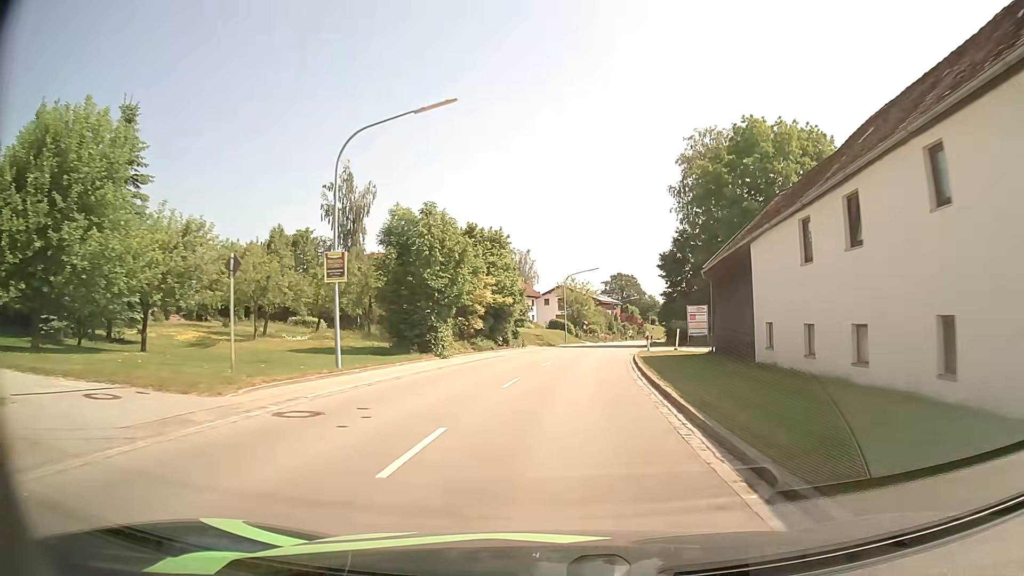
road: secondary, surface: asphalt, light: Day
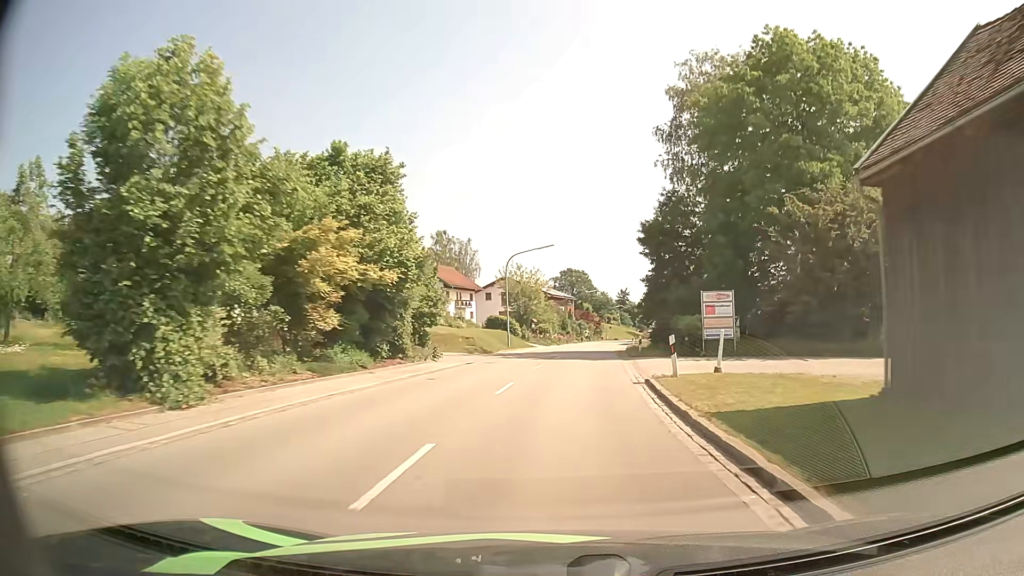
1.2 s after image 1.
(+0.7, +18.8) m; +4°
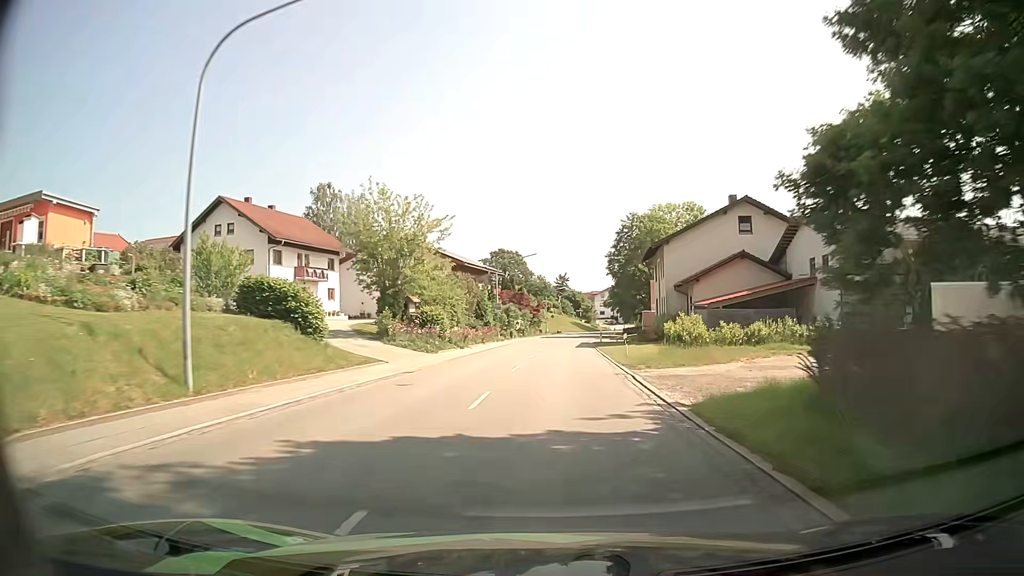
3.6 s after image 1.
(+2.2, +38.9) m; +5°
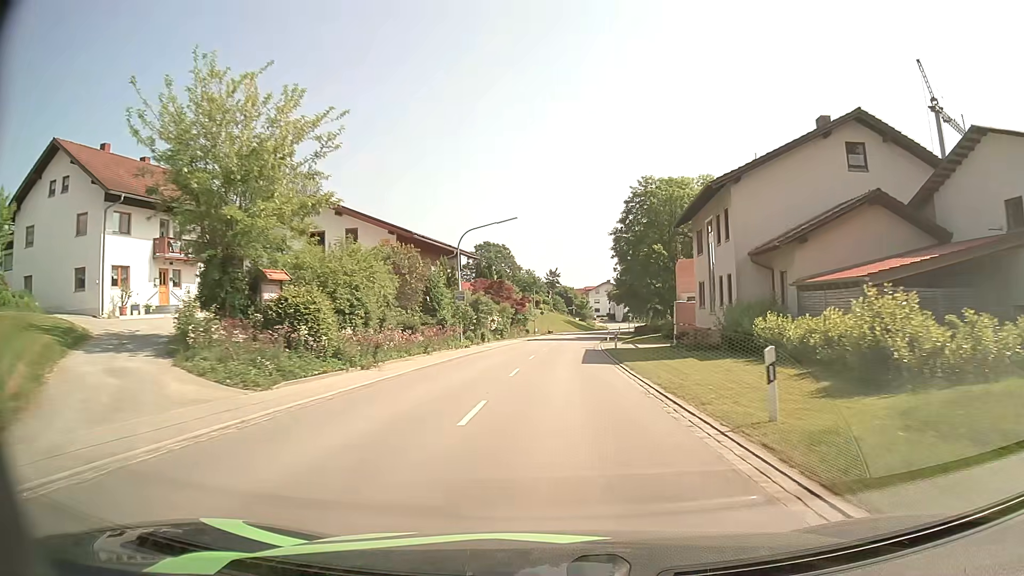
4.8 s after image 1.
(+0.2, +19.6) m; +1°
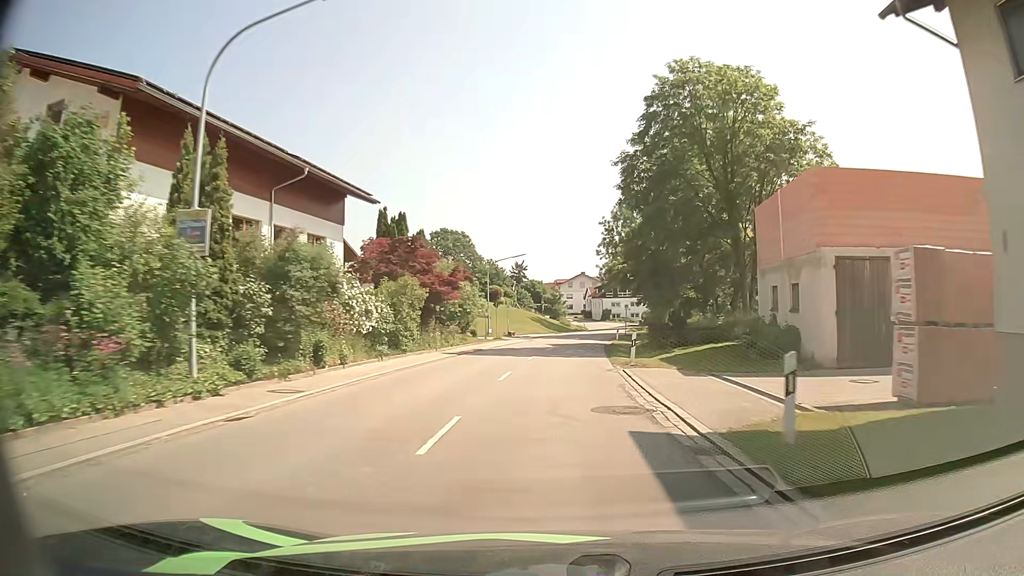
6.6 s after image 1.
(+0.6, +29.3) m; +3°
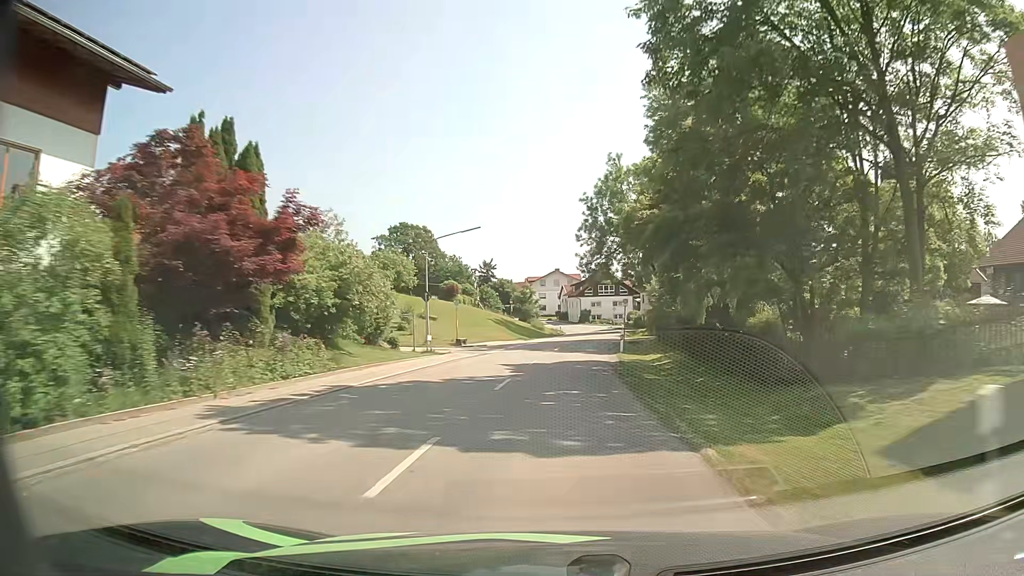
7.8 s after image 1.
(+0.4, +19.5) m; +2°
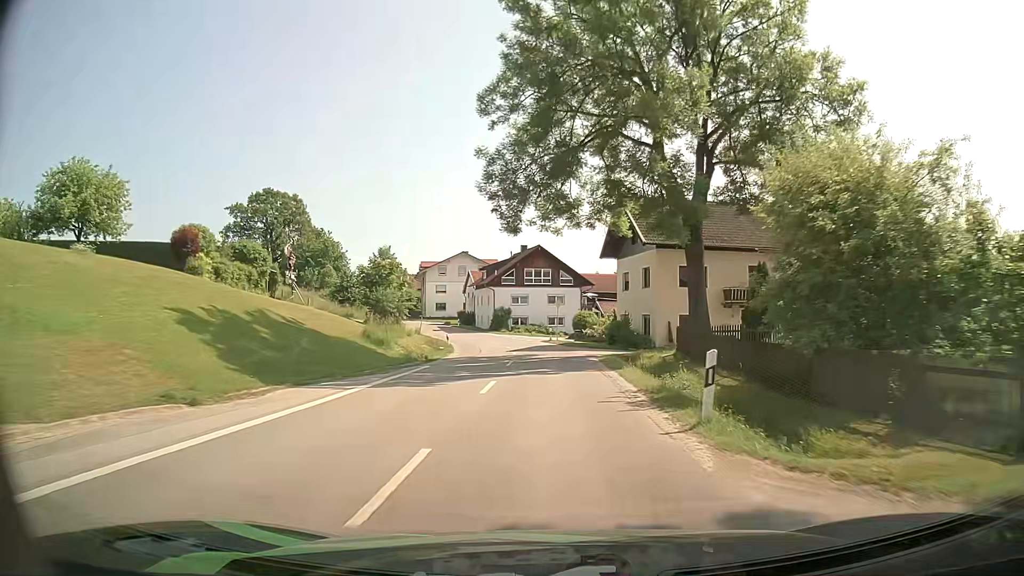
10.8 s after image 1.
(+2.8, +48.9) m; +6°
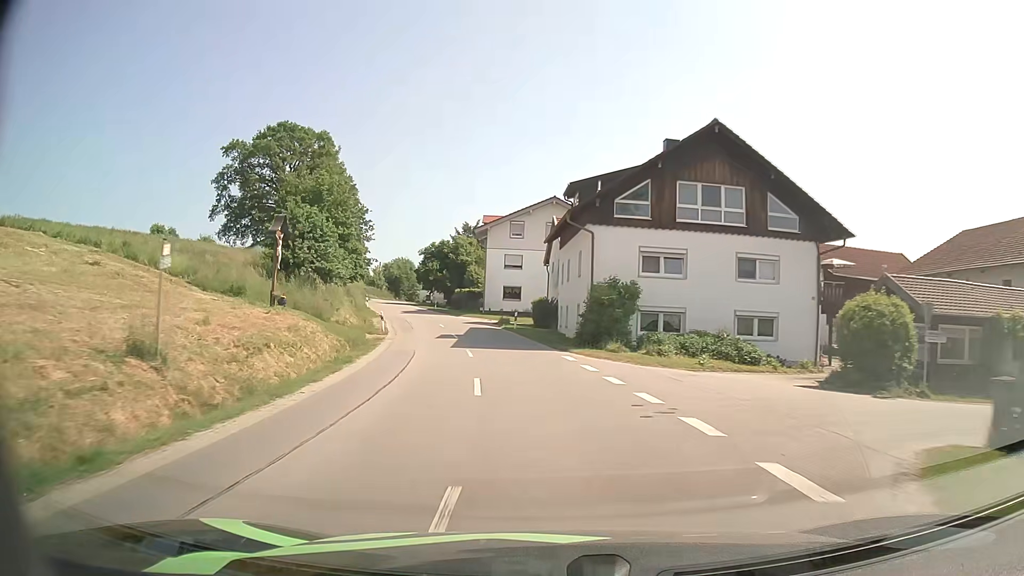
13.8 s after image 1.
(-1.9, +47.0) m; -9°
(0, +10) (-2, +20) (-3, +30) (-6, +40) (-8, +49) (-11, +59) (-14, +68) (-17, +78) (-20, +87) (-23, +97) m
